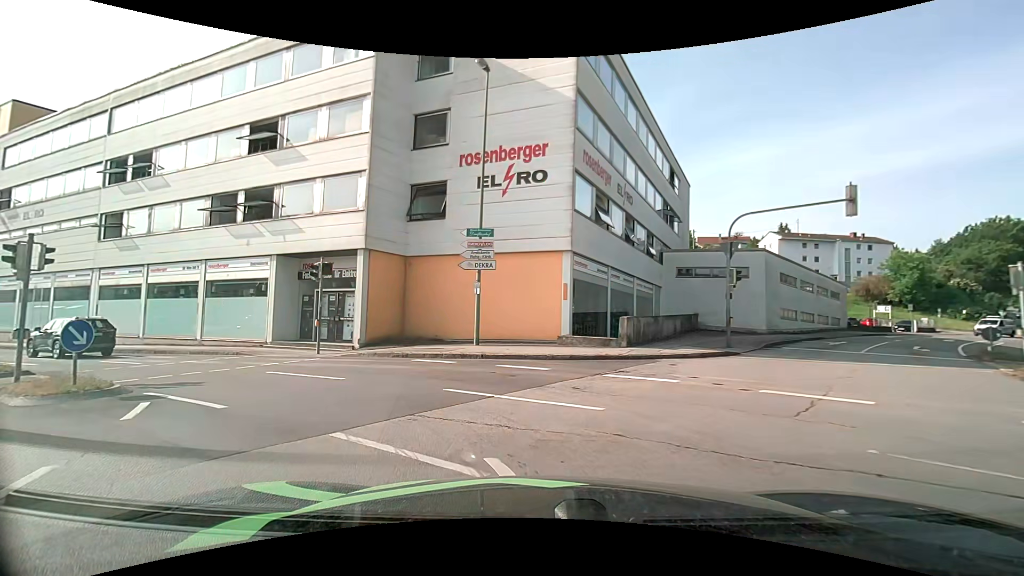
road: tertiary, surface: asphalt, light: Day
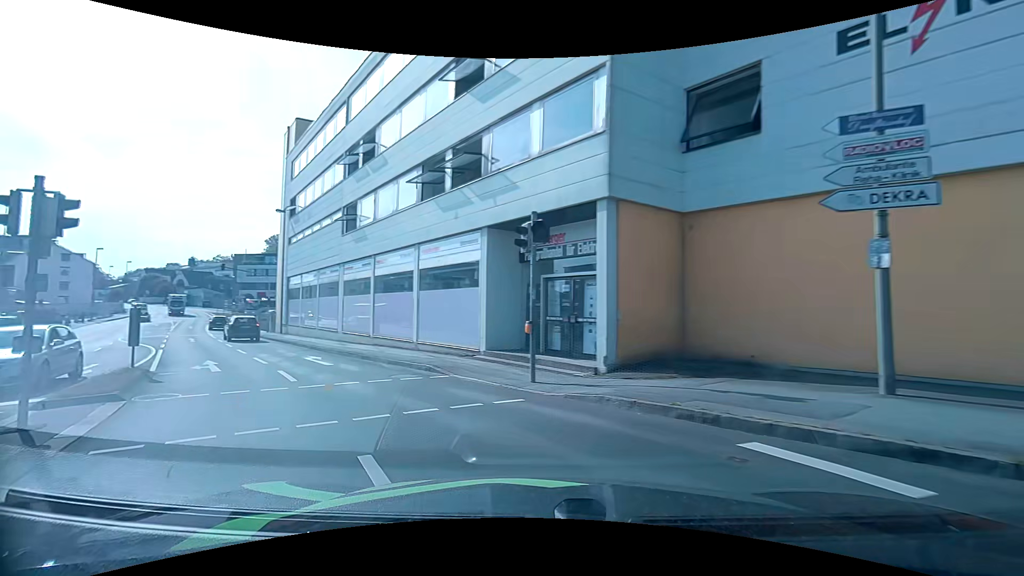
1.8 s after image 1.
(-1.8, +8.9) m; -28°
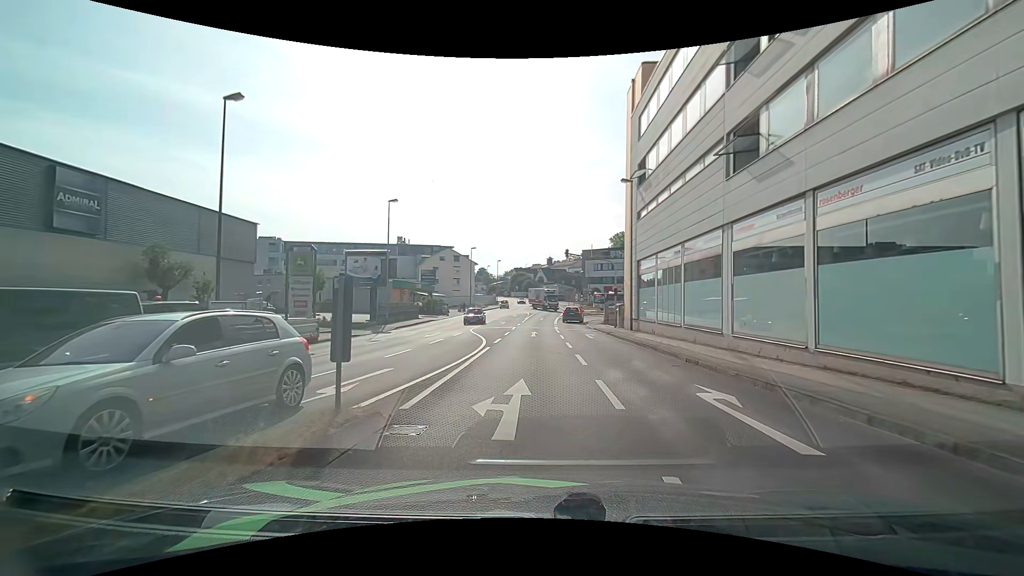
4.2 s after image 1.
(-4.6, +9.9) m; -38°
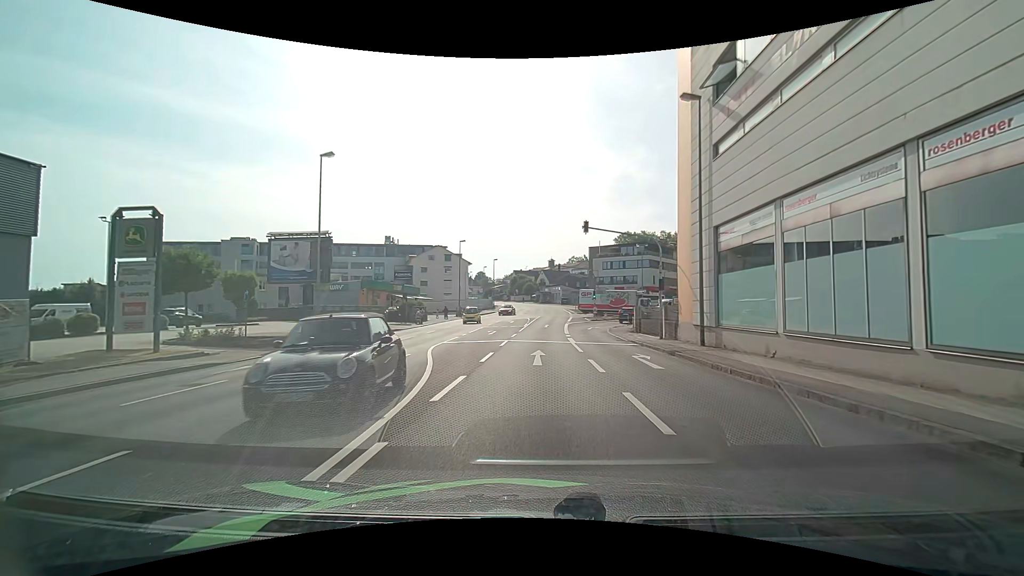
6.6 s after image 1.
(-0.3, +13.7) m; -1°
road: tertiary_link
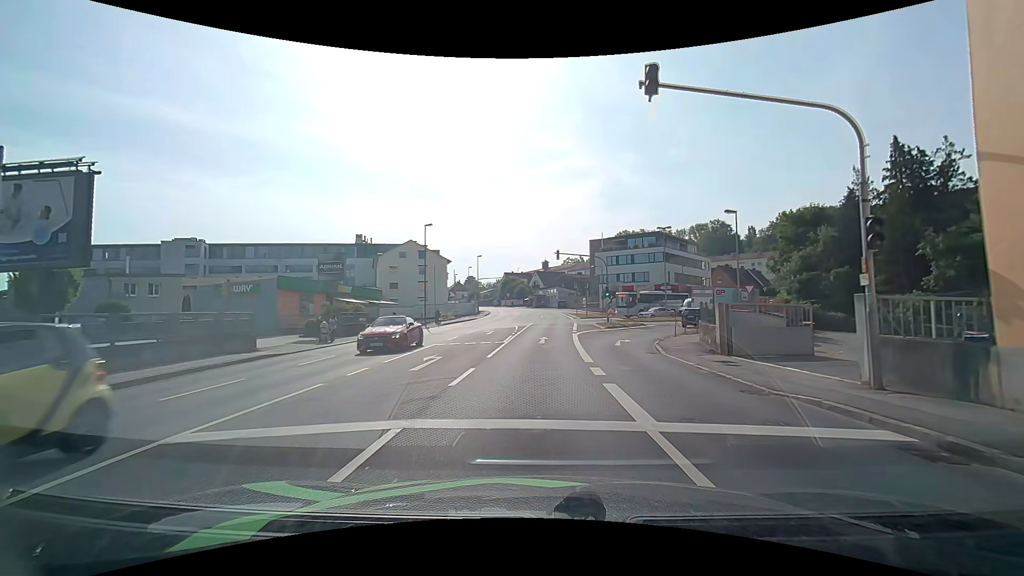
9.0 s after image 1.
(+0.2, +17.2) m; +1°
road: tertiary
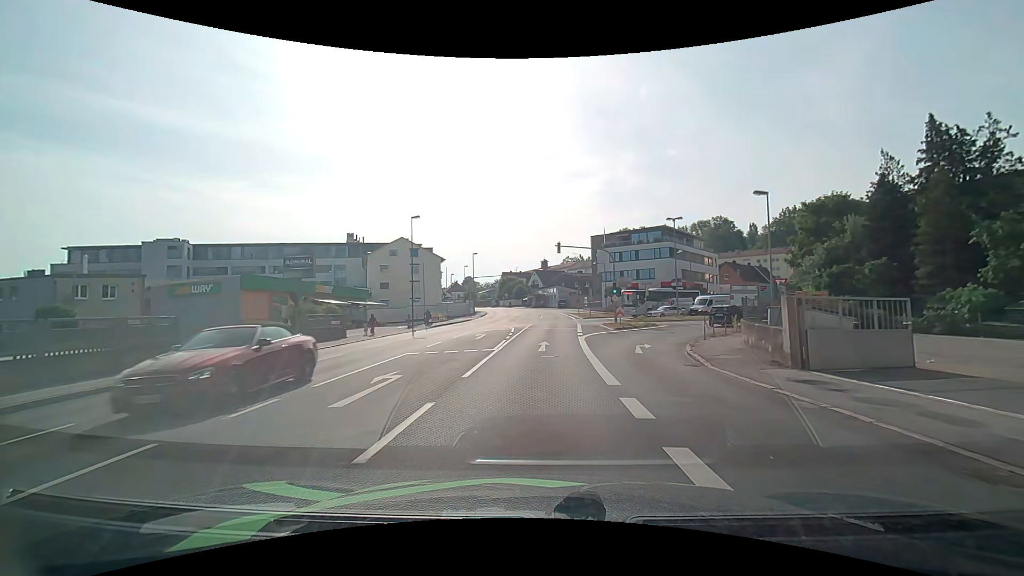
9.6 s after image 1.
(0.0, +4.9) m; -1°
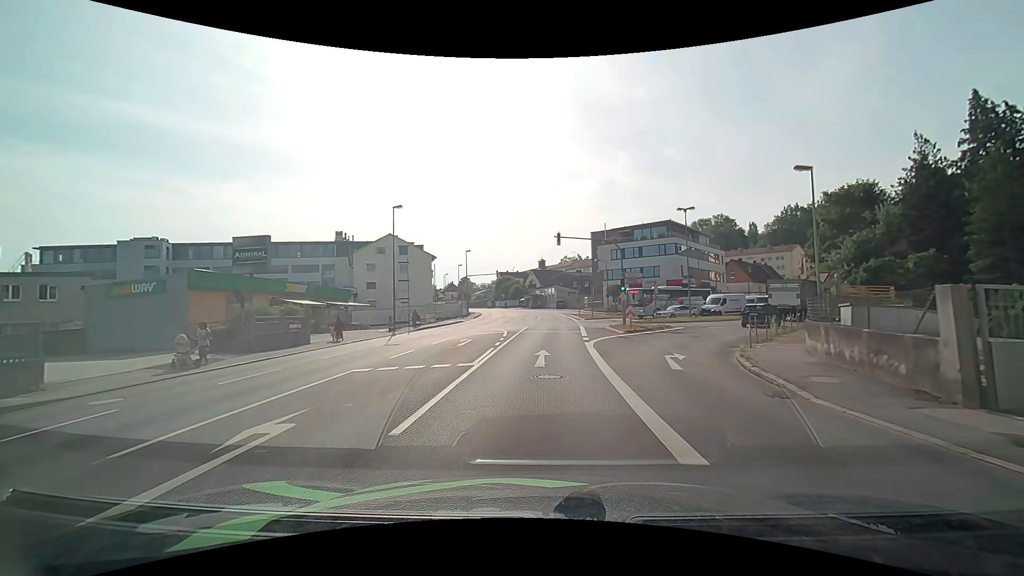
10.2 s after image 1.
(0.0, +5.1) m; 0°
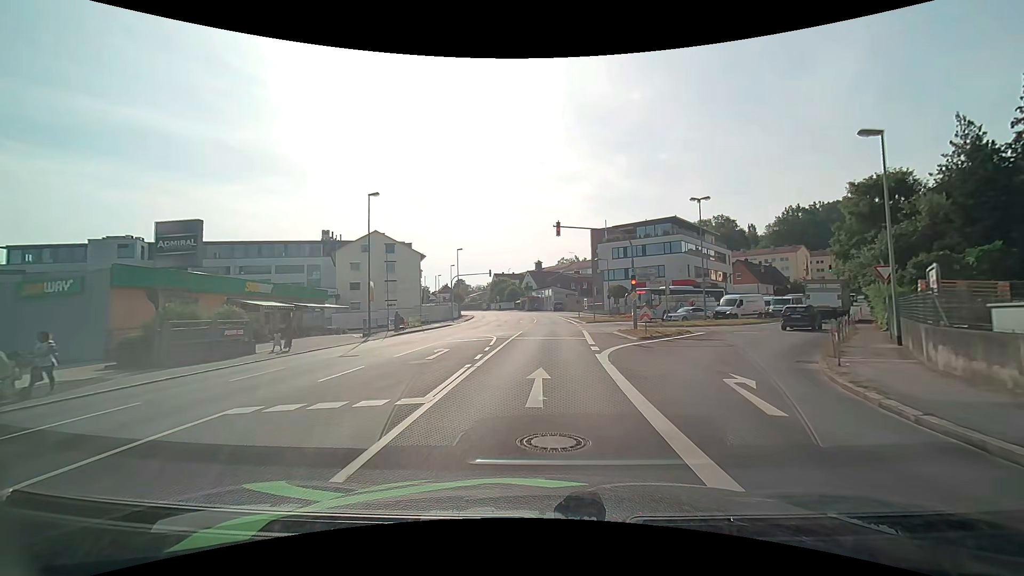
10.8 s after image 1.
(0.0, +5.2) m; +1°
(0, +10) (0, +20) (+1, +30) (+1, +40) (+1, +50) (+1, +60) (+1, +70) (0, +80) (-2, +90) (-4, +100) m
